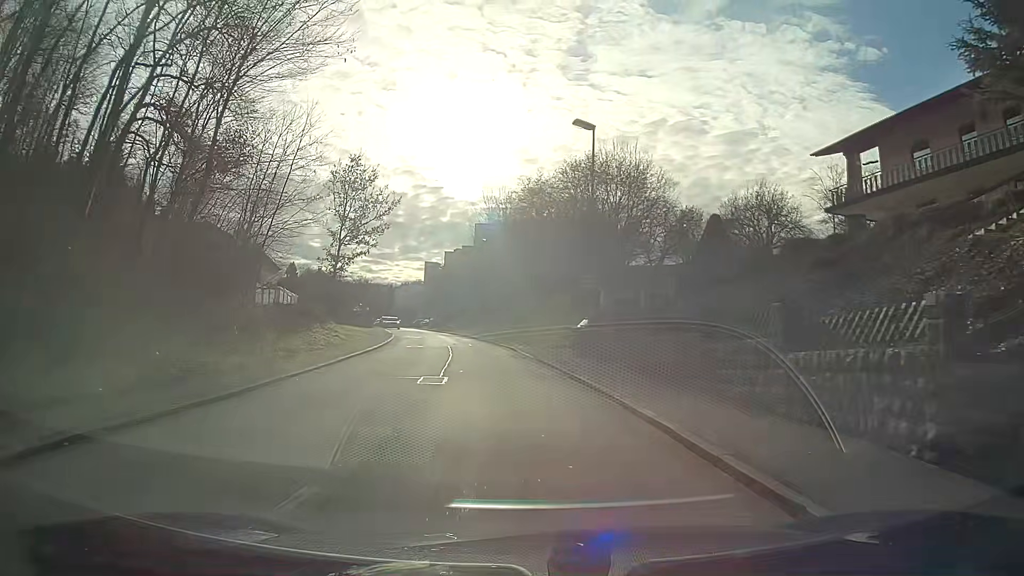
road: residential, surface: asphalt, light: Day
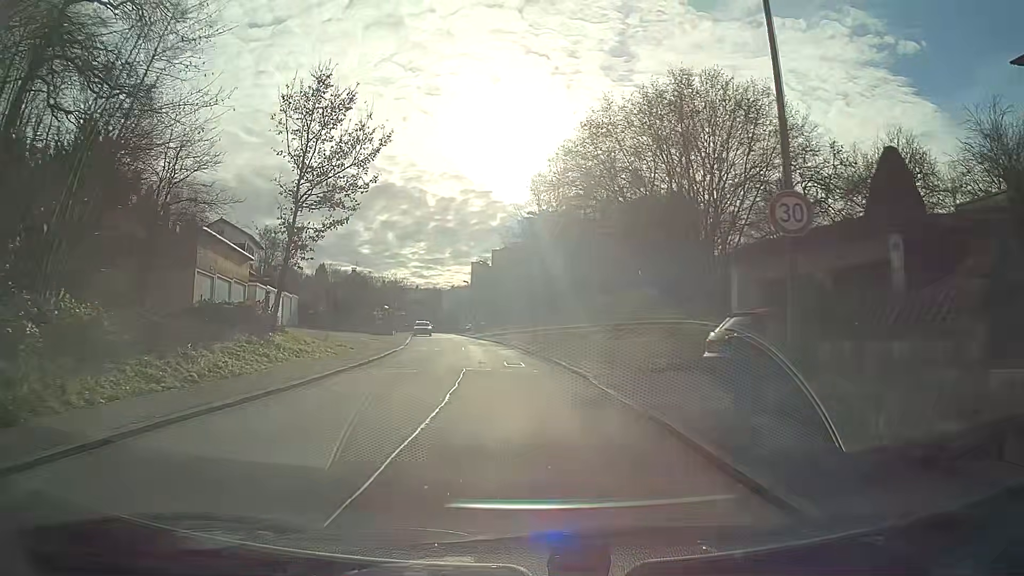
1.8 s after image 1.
(-0.5, +14.2) m; -4°
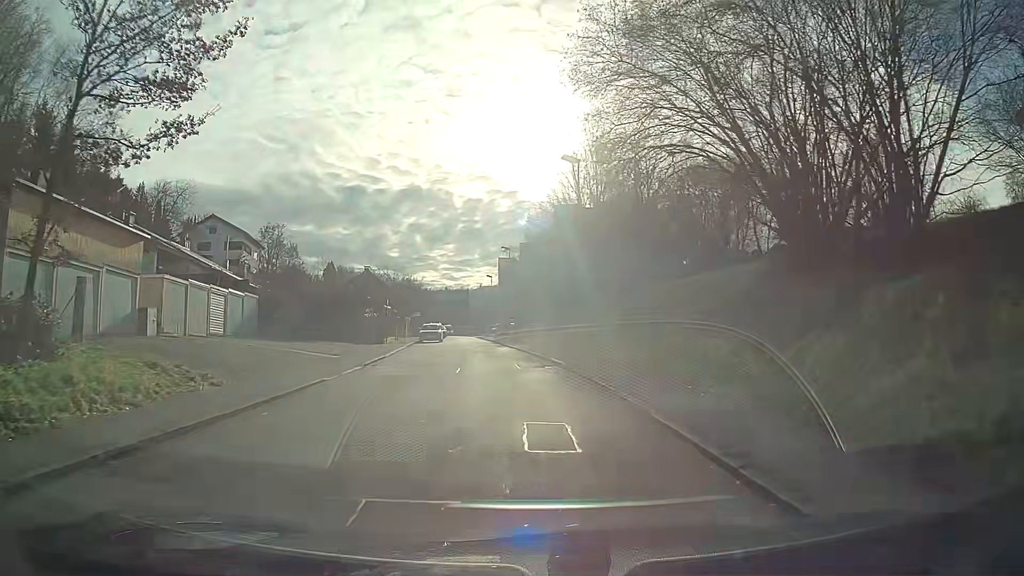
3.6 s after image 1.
(-0.3, +14.0) m; -3°
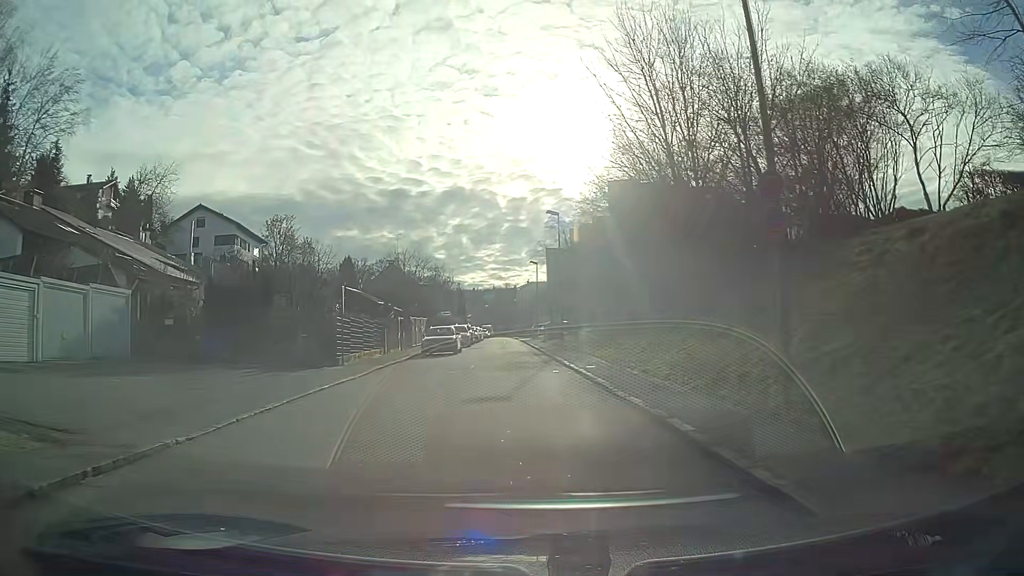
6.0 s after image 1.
(-0.8, +18.6) m; -4°
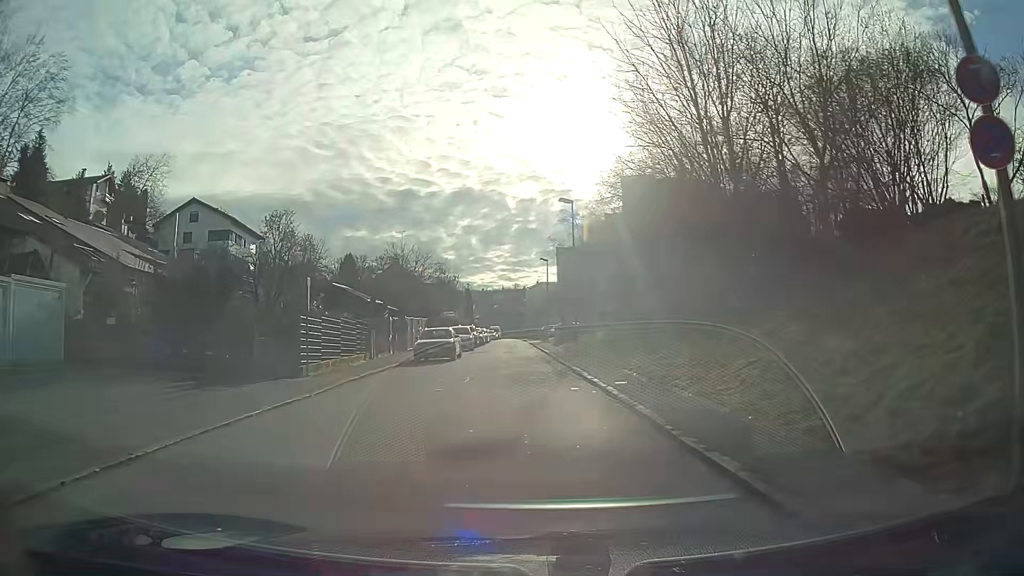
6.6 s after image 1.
(0.0, +4.6) m; -1°
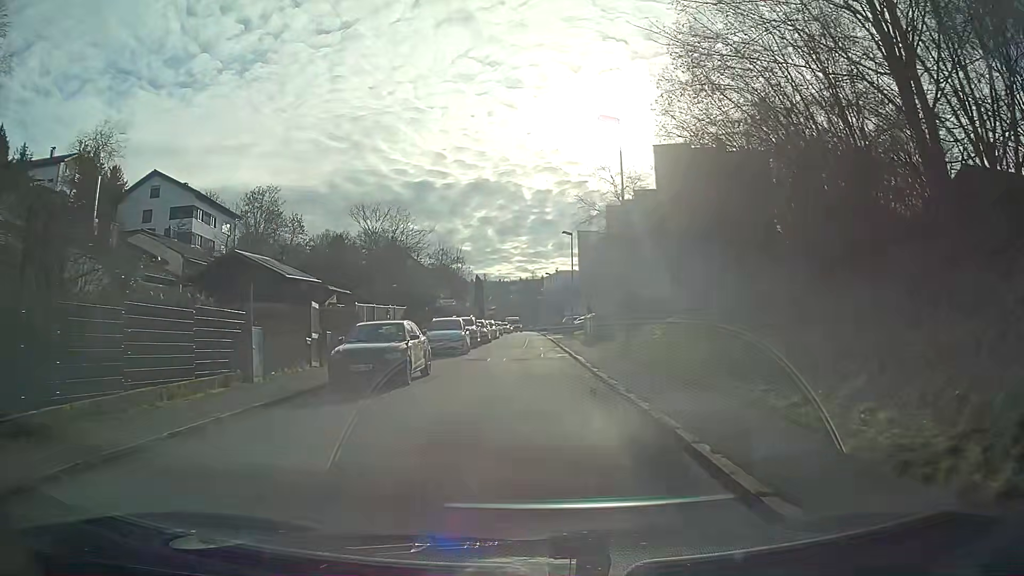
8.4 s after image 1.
(-0.2, +13.9) m; -2°
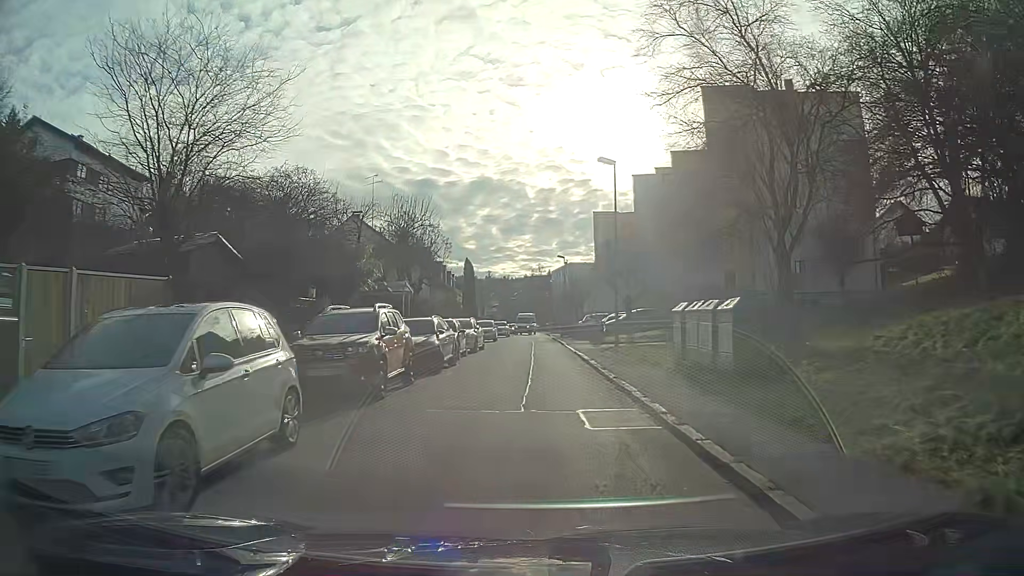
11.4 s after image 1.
(+0.1, +23.5) m; +1°
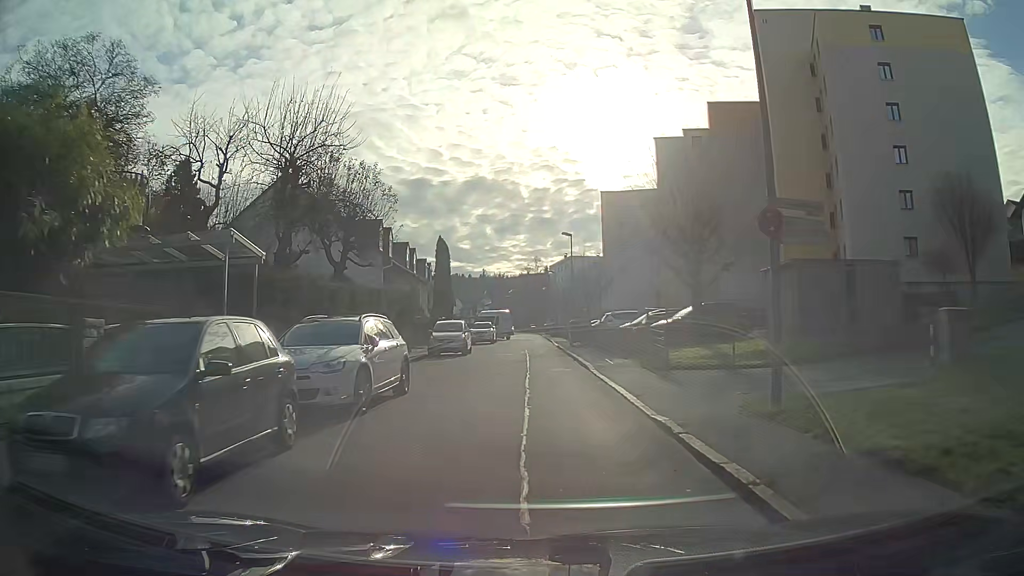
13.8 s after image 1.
(-0.2, +18.7) m; -1°
(0, +10) (0, +20) (0, +30) (0, +40) (0, +50) (-1, +60) (-1, +70) (-1, +80) (-1, +90) (-1, +100) m
